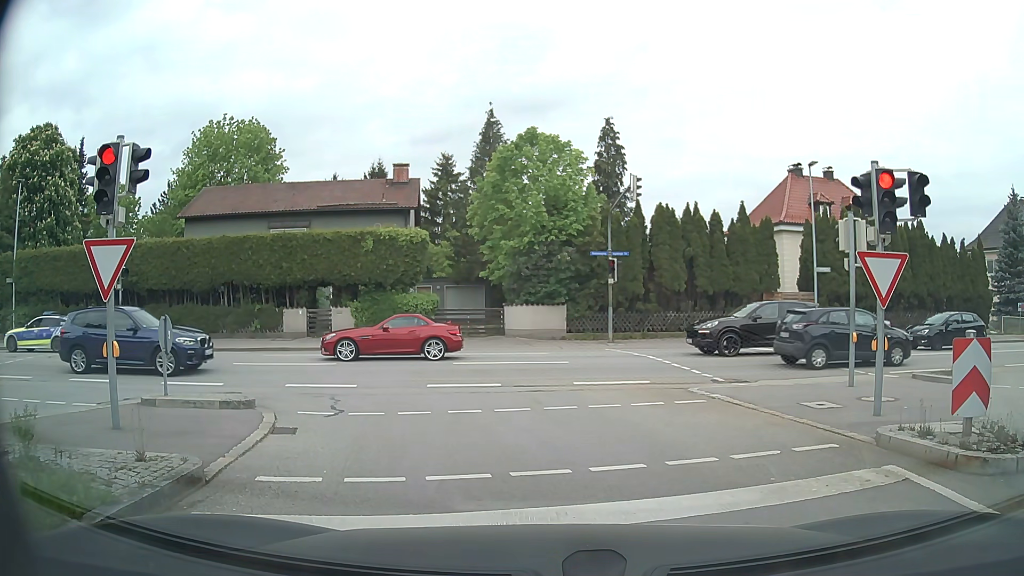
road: tertiary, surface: asphalt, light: Day
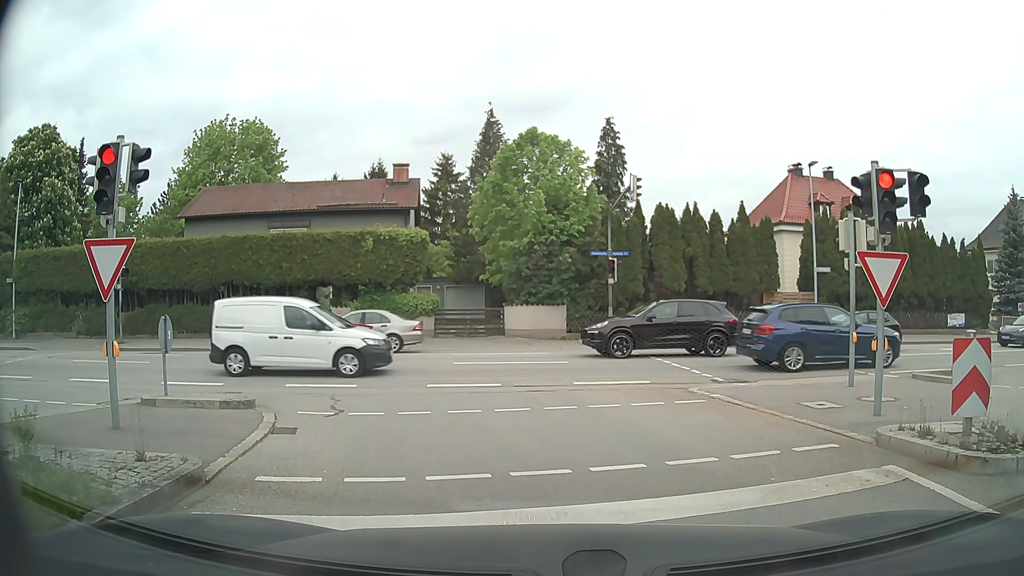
(0.0, 0.0) m; 0°
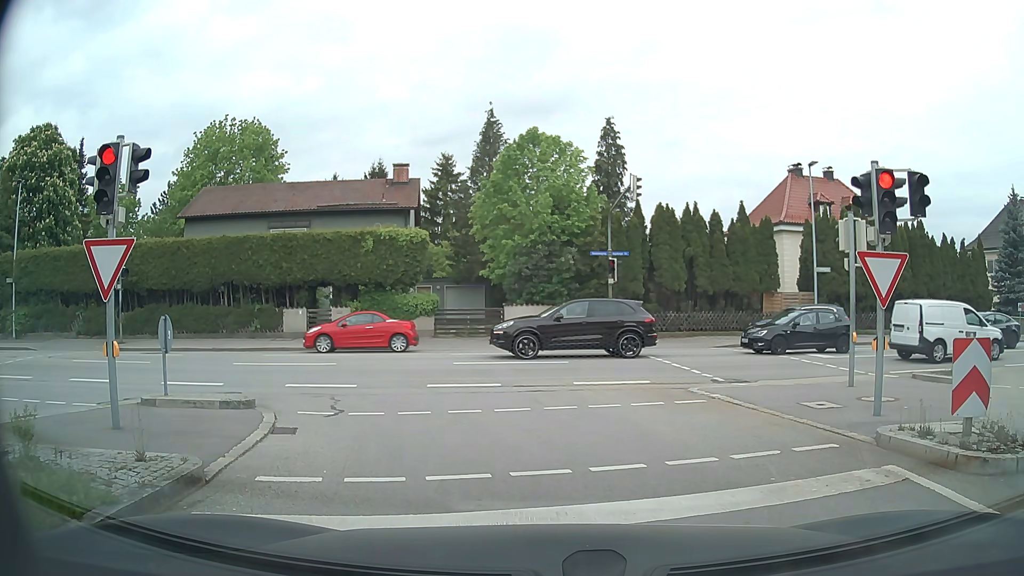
(0.0, 0.0) m; 0°
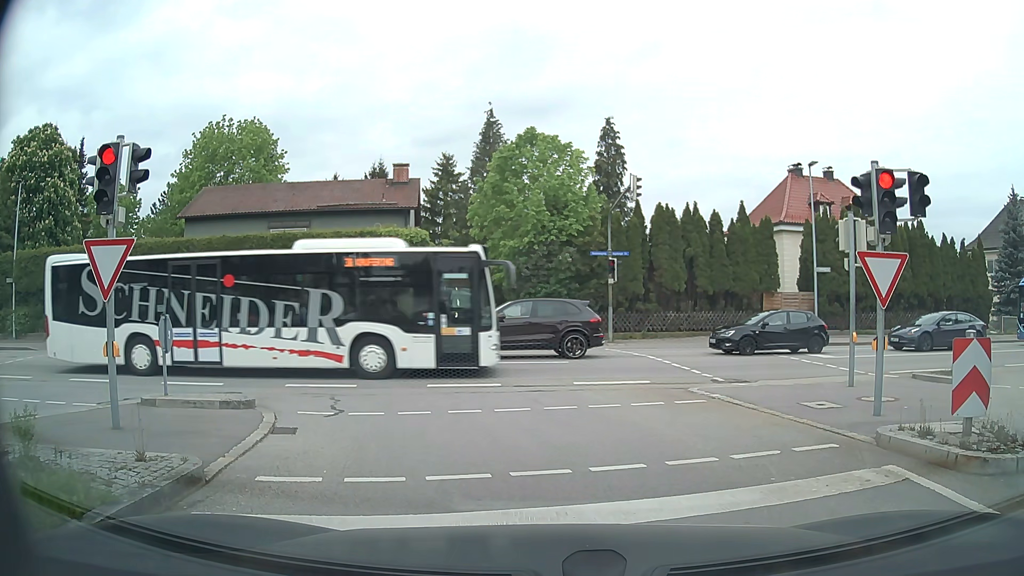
(0.0, 0.0) m; 0°
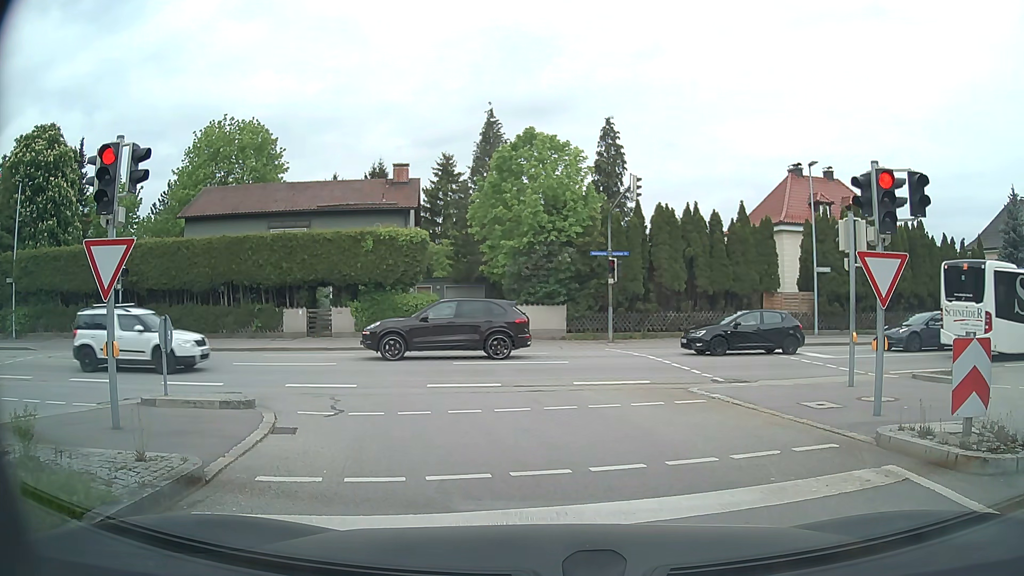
(0.0, 0.0) m; 0°
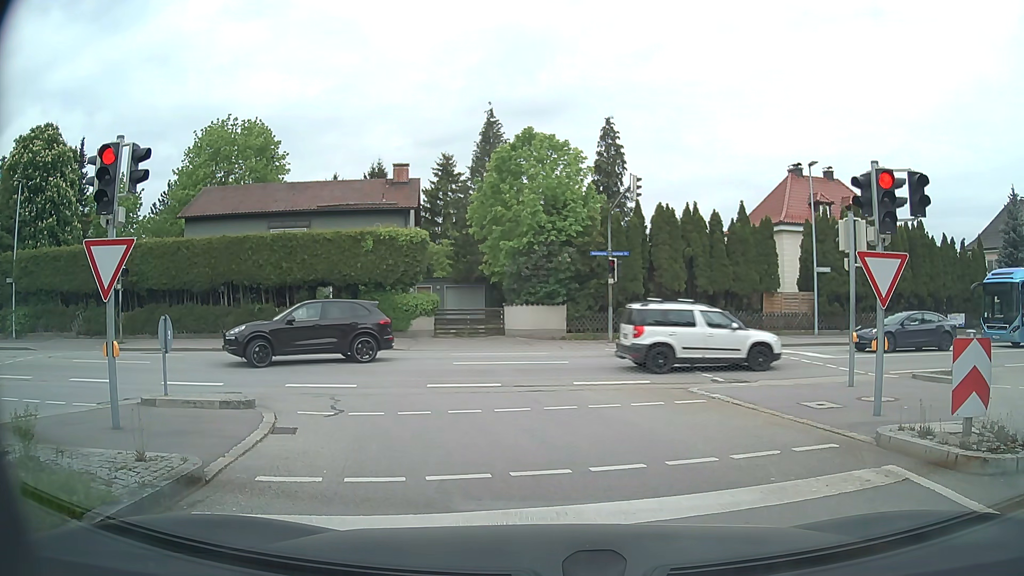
(0.0, 0.0) m; 0°
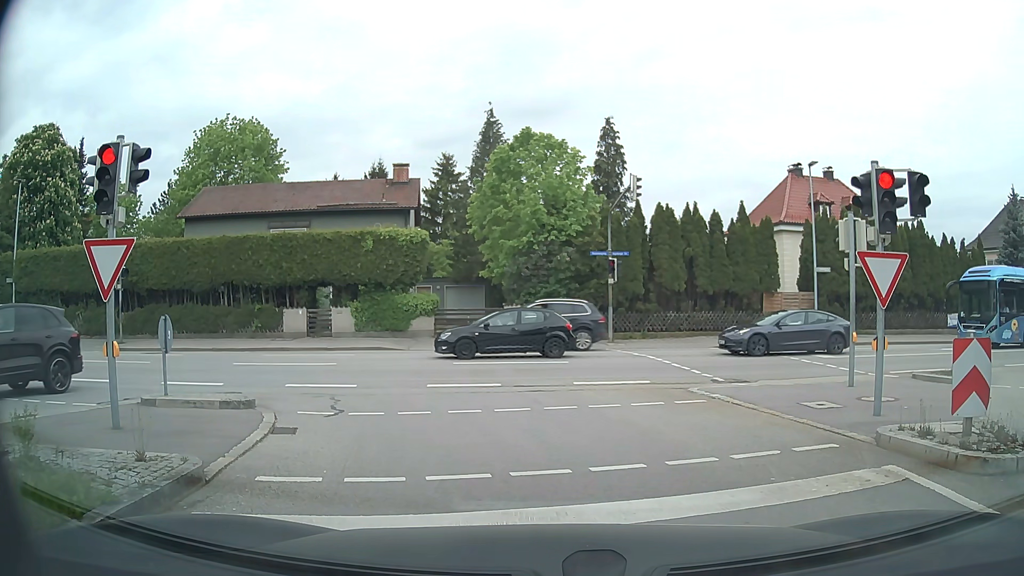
(0.0, 0.0) m; 0°
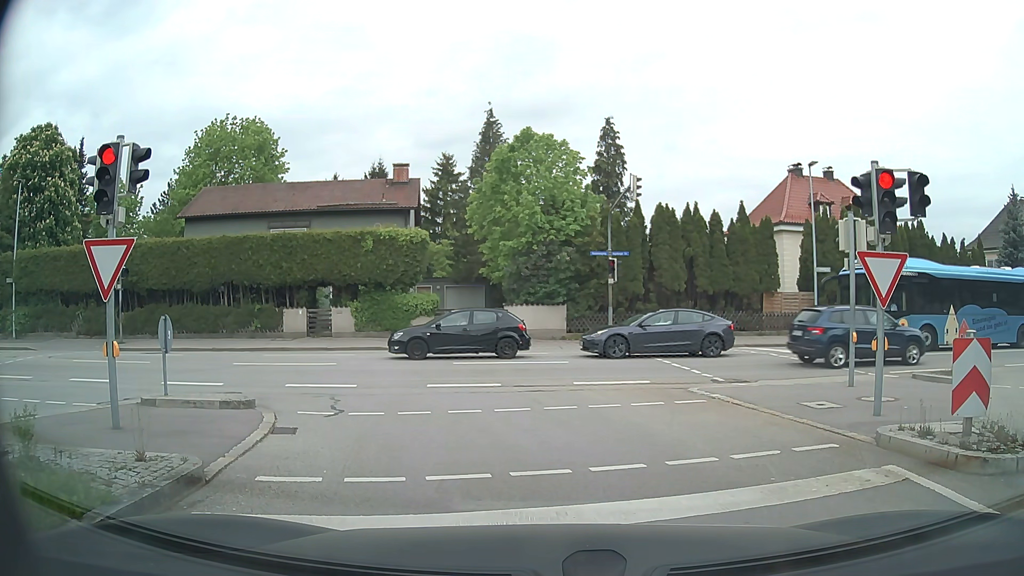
(0.0, 0.0) m; 0°
(0, +10) (-3, +19) (-12, +23) (-22, +23) (-32, +22) (-41, +21) (-51, +19) (-61, +18) (-71, +17) (-81, +15) m
